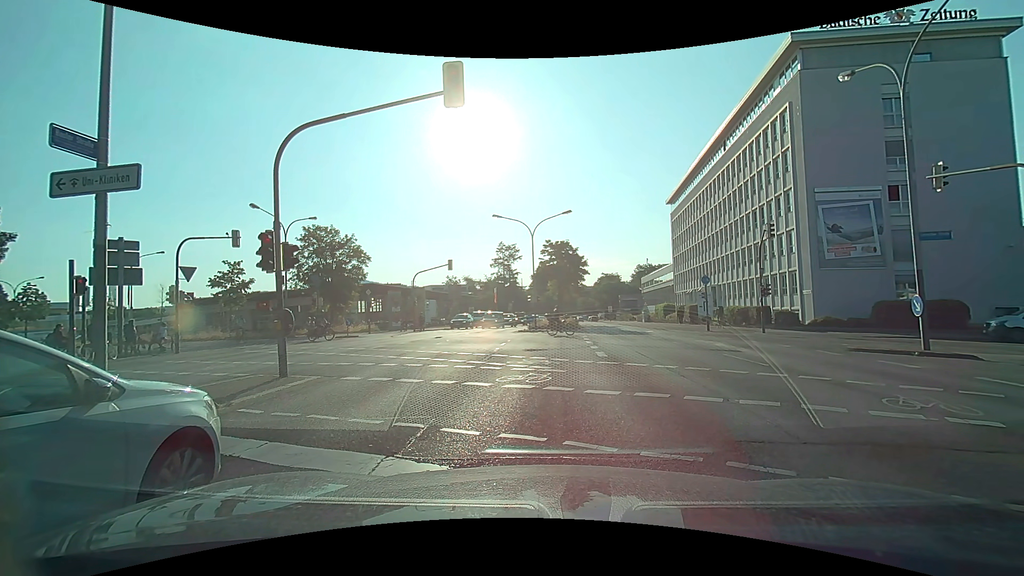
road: primary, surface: asphalt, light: Day
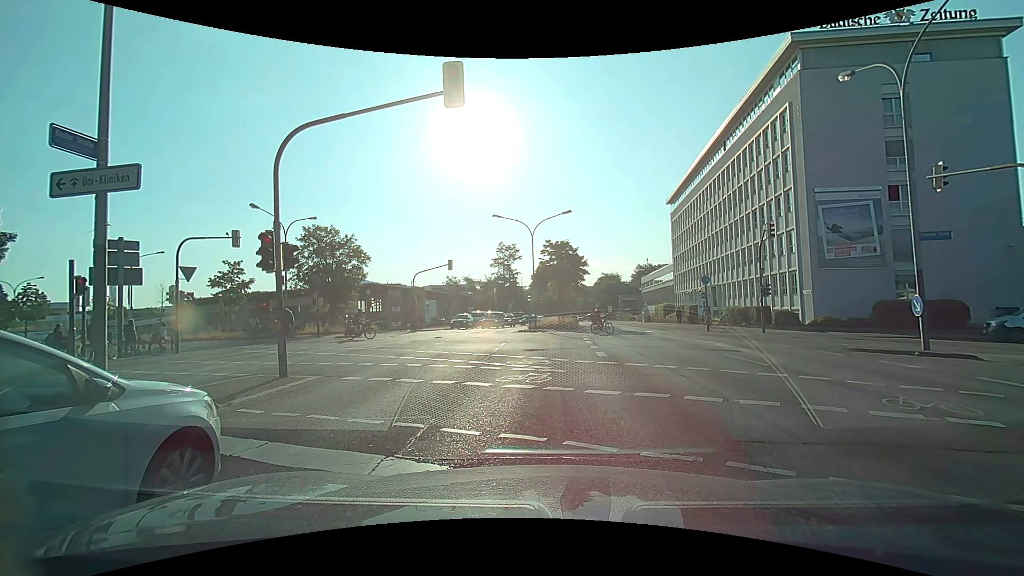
(0.0, 0.0) m; 0°
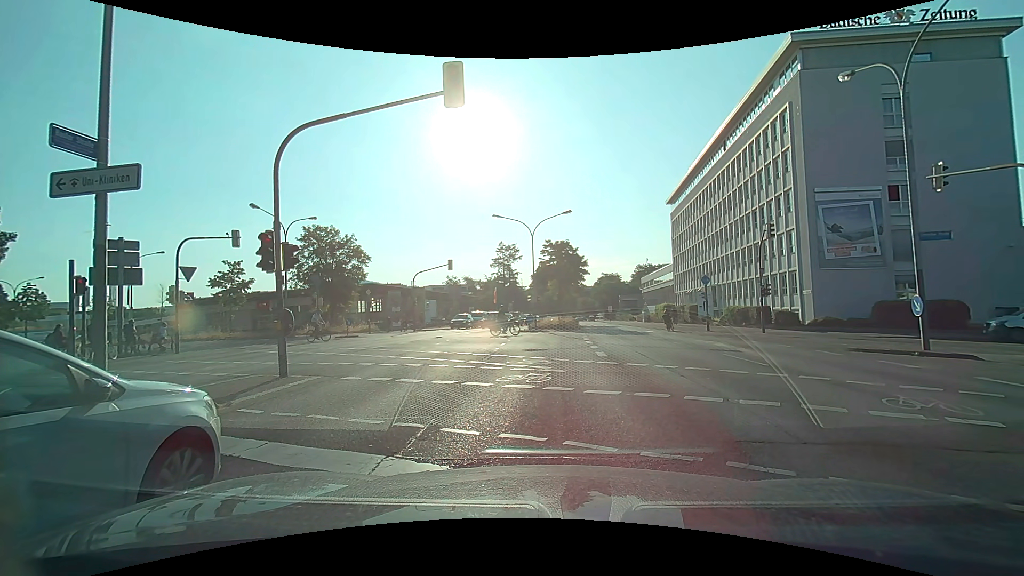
(0.0, 0.0) m; 0°
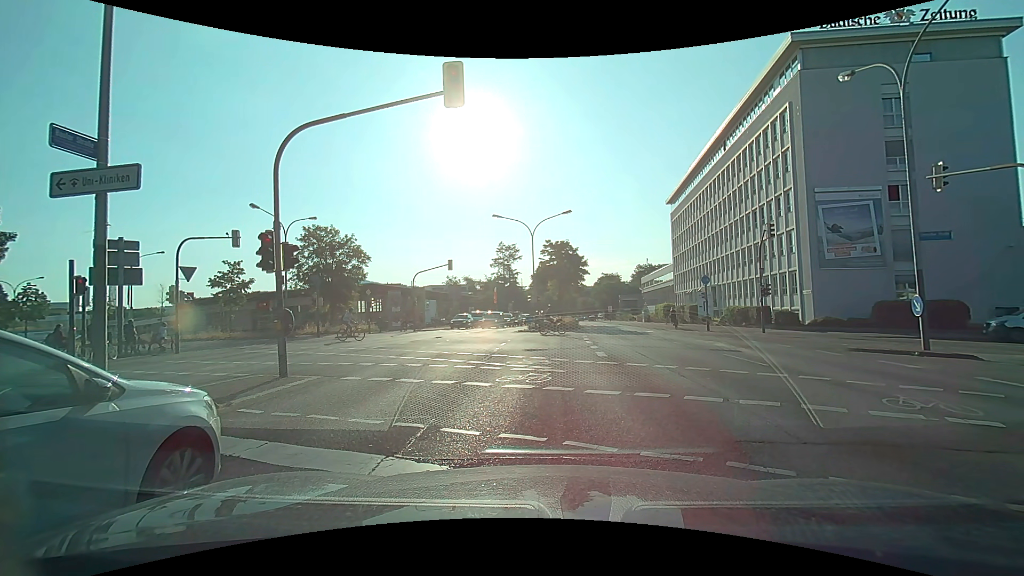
(0.0, 0.0) m; 0°
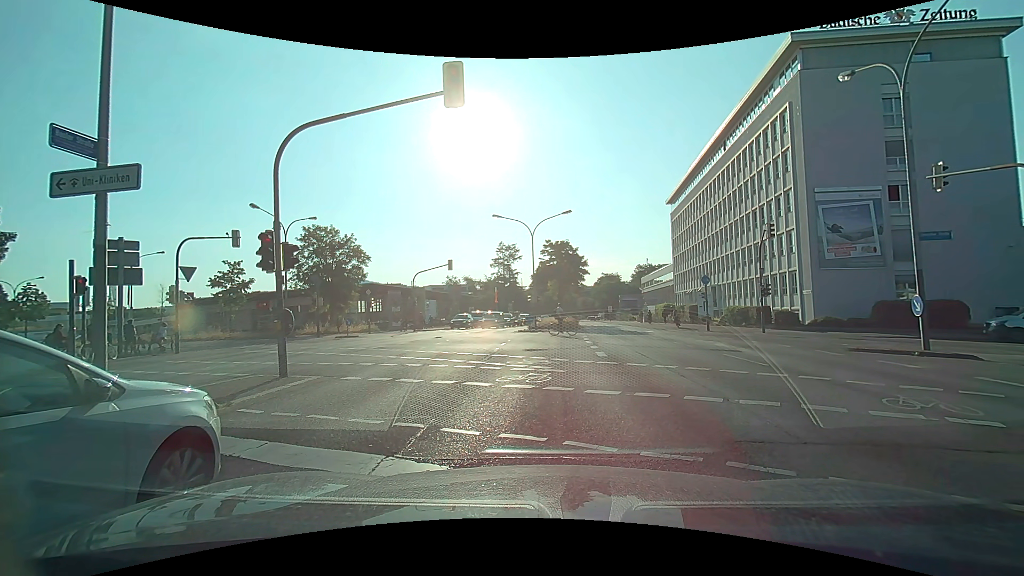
(0.0, 0.0) m; 0°
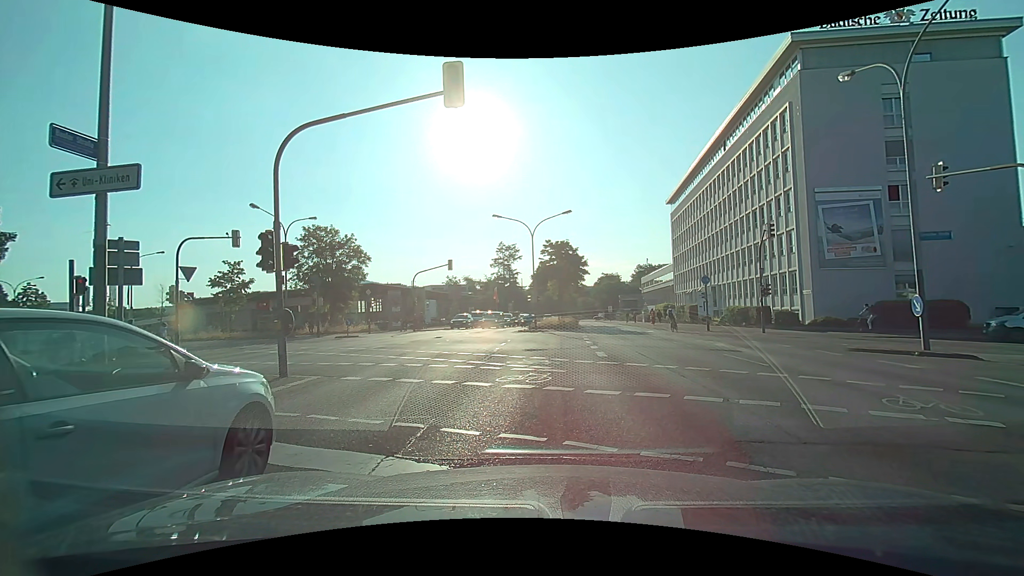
(0.0, 0.0) m; 0°
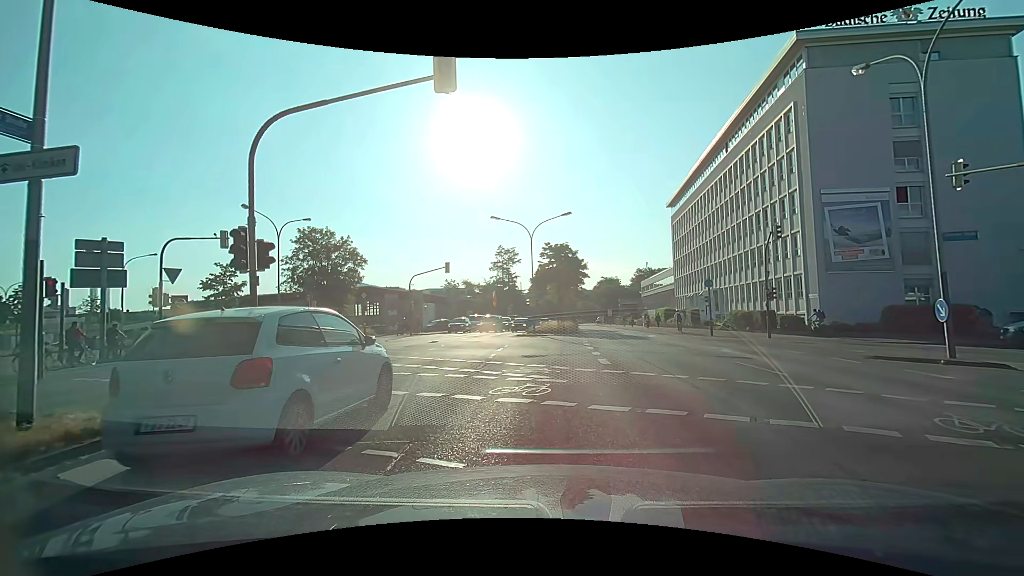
(0.0, +1.1) m; -1°
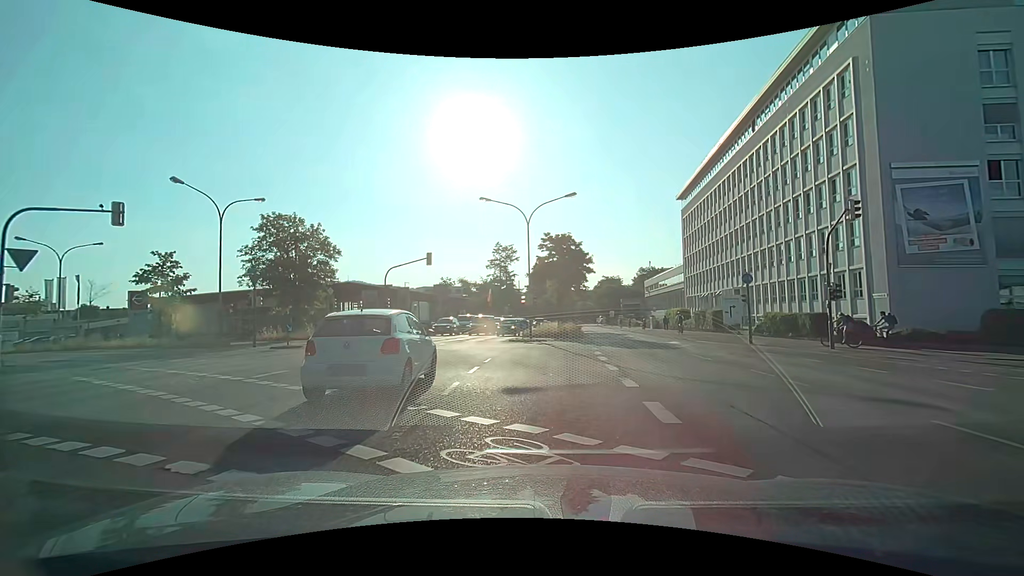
(0.0, +7.2) m; 0°
(0, +10) (-1, +20) (-6, +28) (-14, +34) (-23, +39) (-32, +44) (-41, +48) (-50, +52) (-59, +56) (-68, +59) m
